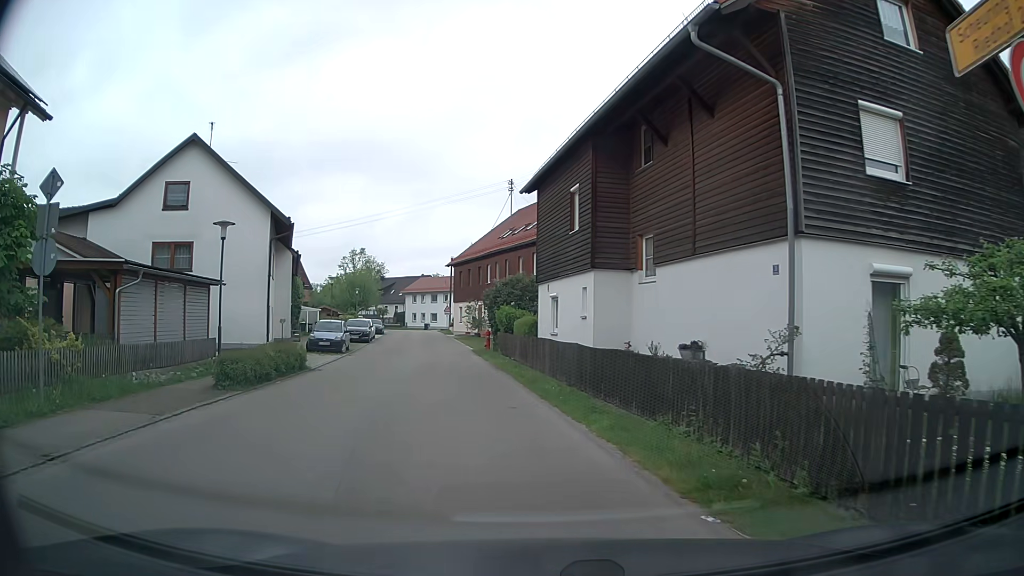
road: residential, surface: asphalt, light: Day
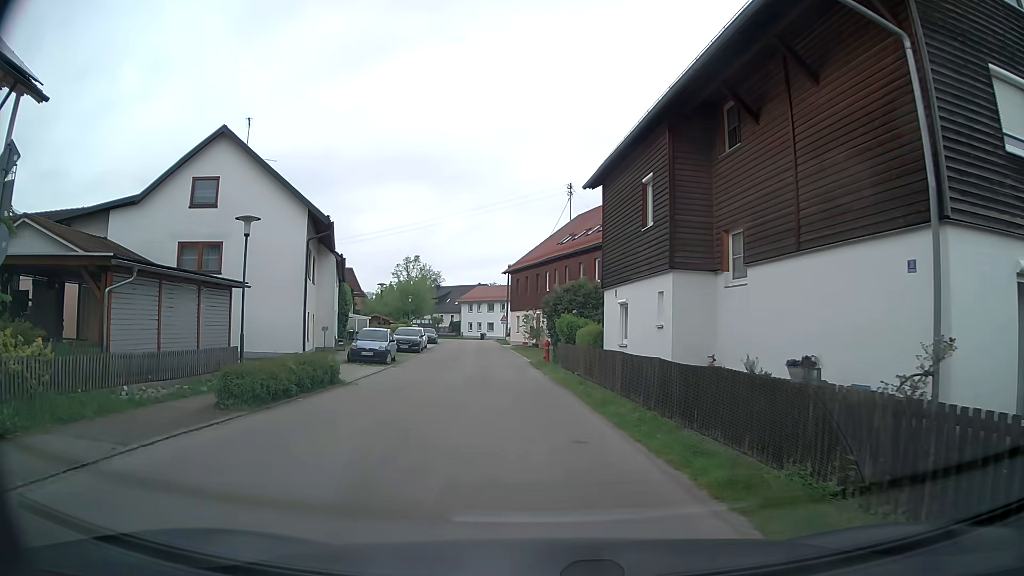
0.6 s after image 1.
(-0.1, +2.6) m; -5°
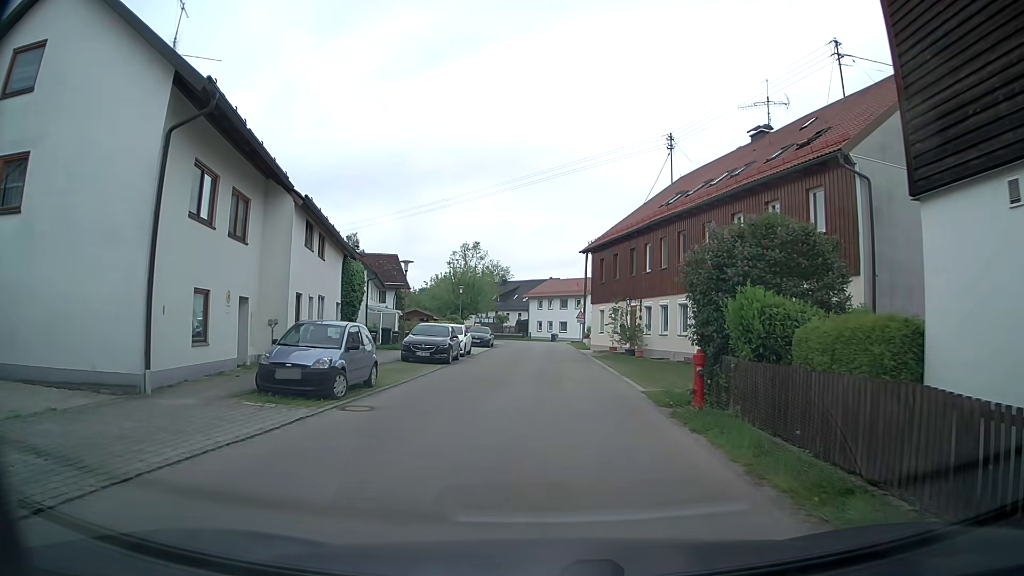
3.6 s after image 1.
(-0.9, +15.5) m; -6°
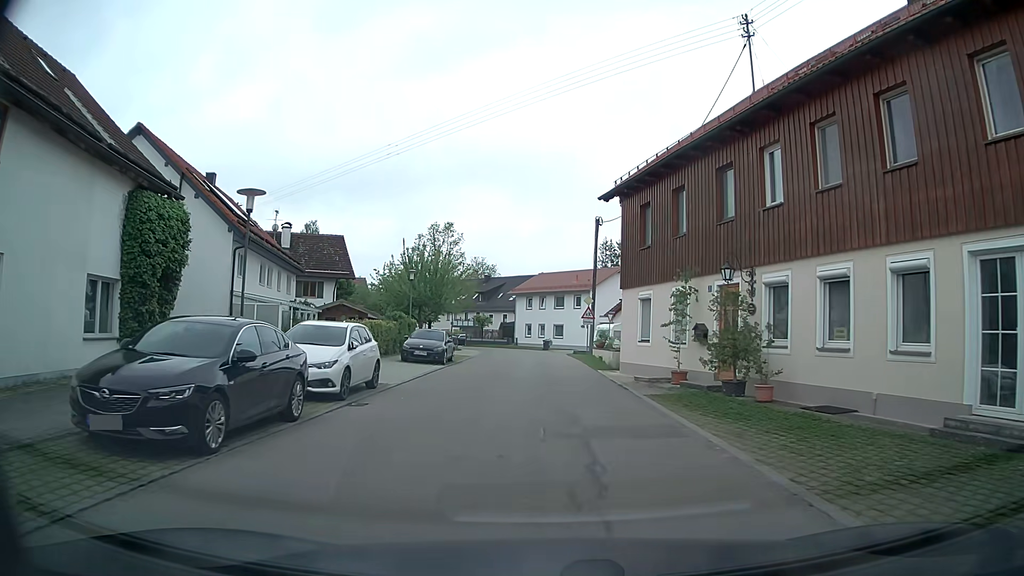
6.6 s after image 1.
(+0.1, +18.6) m; +1°
(0, +10) (0, +20) (0, +30) (-1, +40) (-1, +50) (-3, +60) (-6, +69) (-11, +78) (-16, +87) (-21, +95) m
